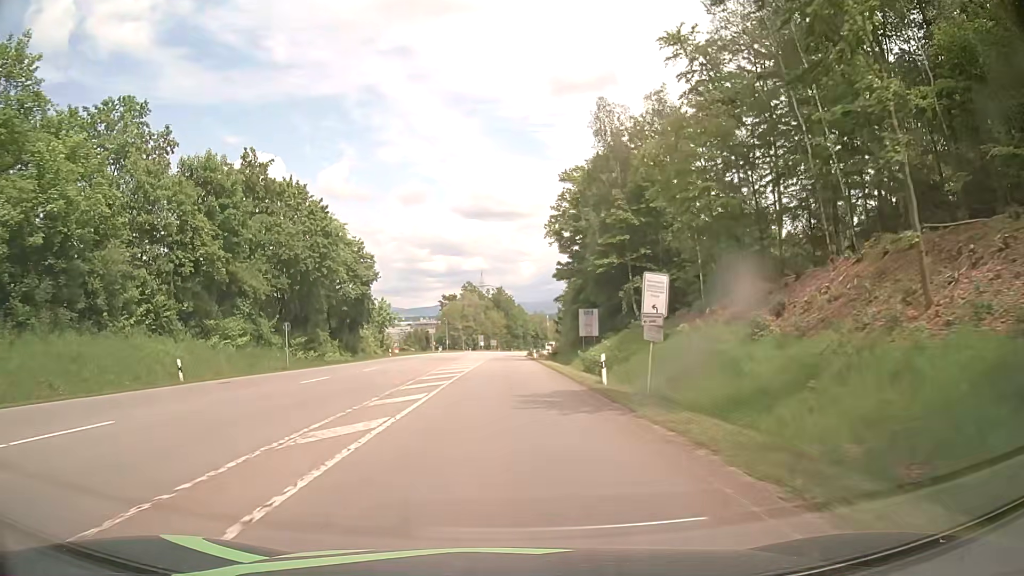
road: secondary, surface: asphalt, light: Day
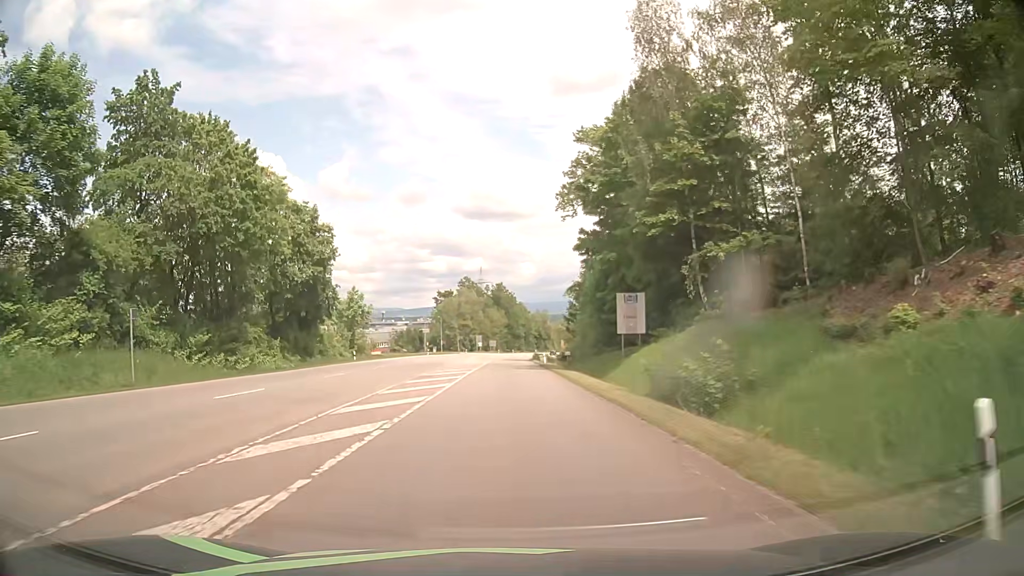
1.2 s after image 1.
(0.0, +18.4) m; 0°
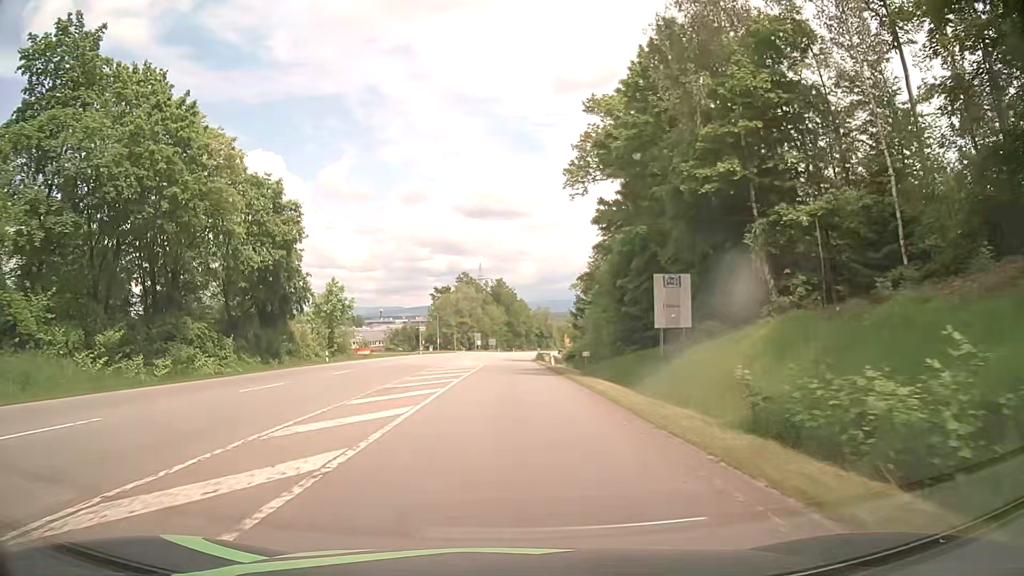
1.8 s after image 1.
(-0.1, +9.2) m; -1°
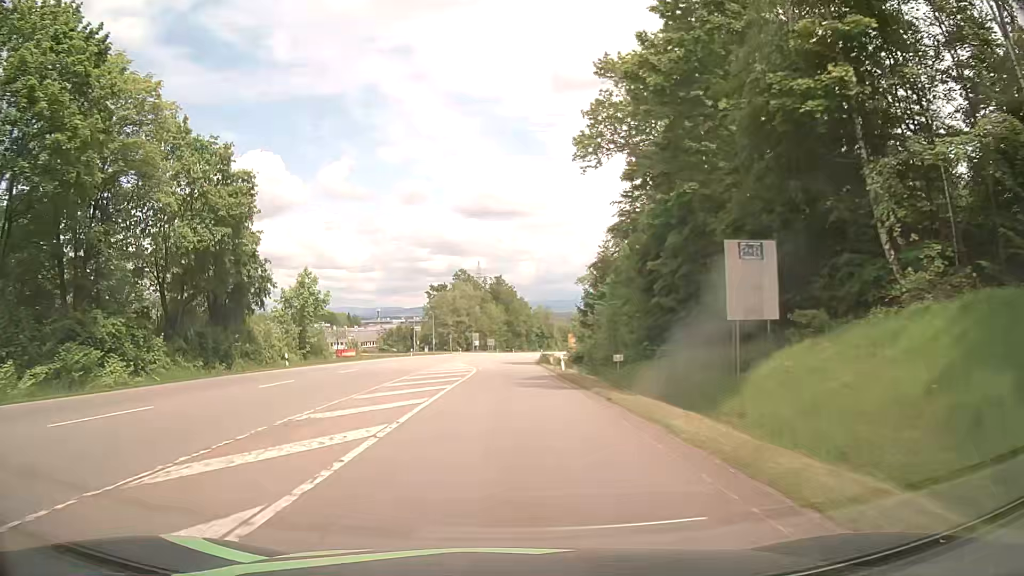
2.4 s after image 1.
(+0.1, +9.2) m; +1°
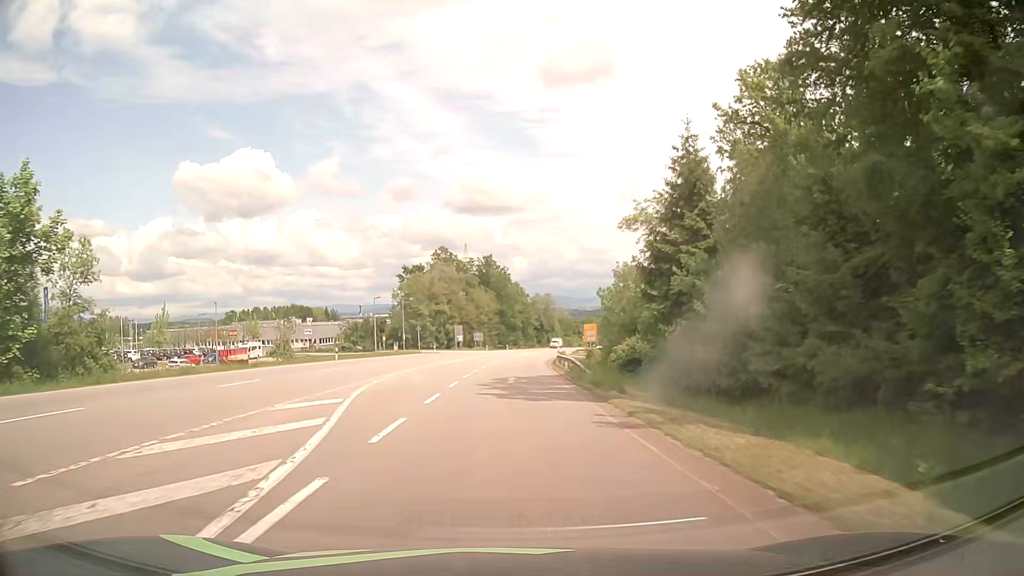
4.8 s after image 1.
(-0.1, +36.7) m; 0°
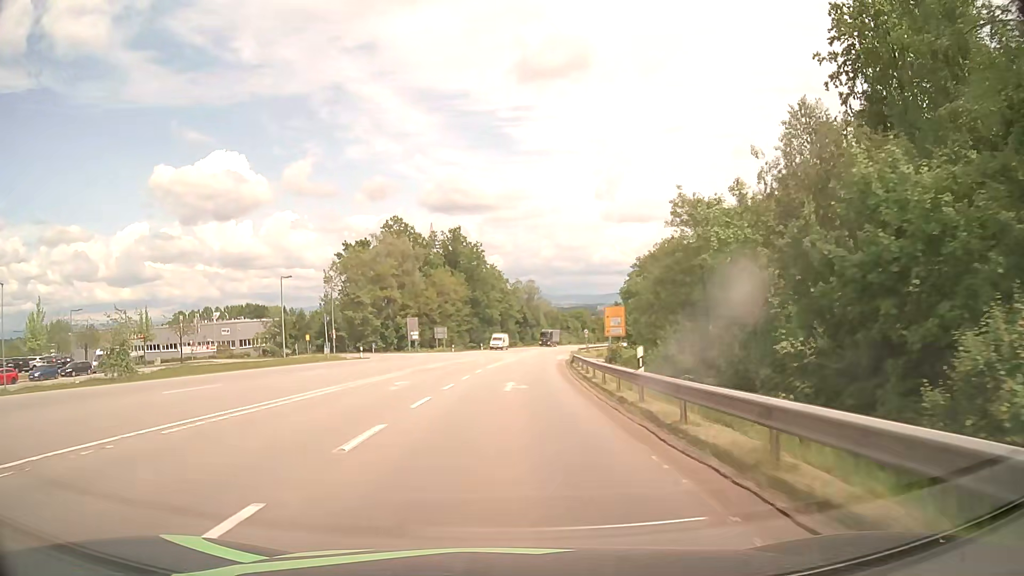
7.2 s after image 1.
(+0.5, +36.7) m; +2°
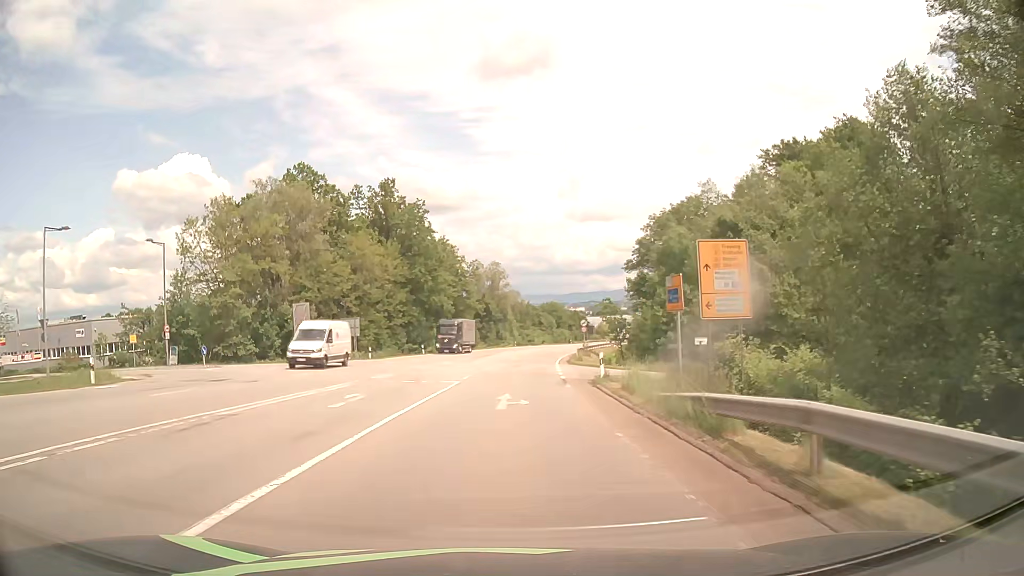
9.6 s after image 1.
(+0.8, +36.7) m; +3°
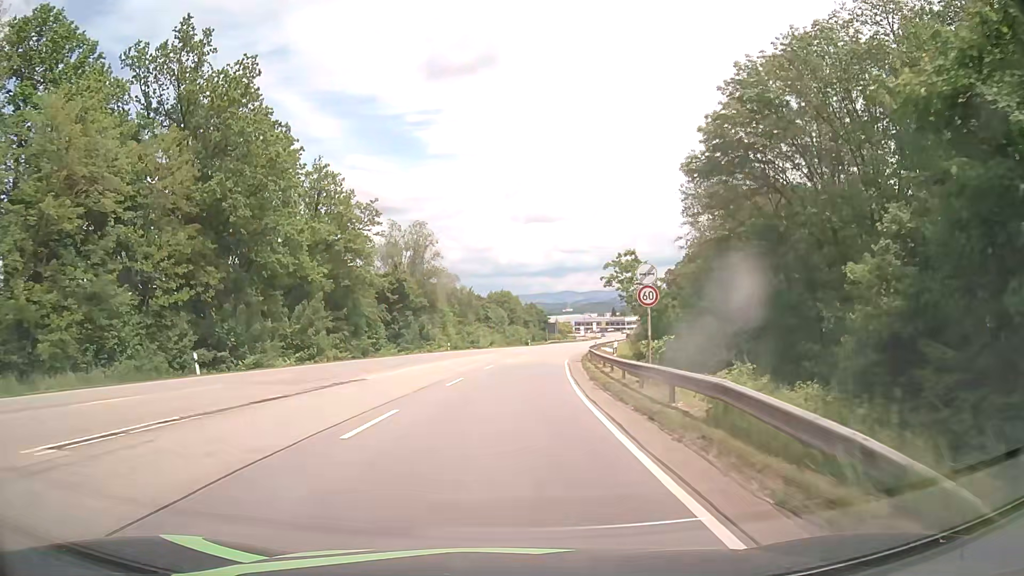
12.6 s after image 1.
(+1.3, +45.6) m; +4°
(0, +10) (0, +20) (+1, +30) (+2, +40) (+3, +50) (+4, +60) (+5, +70) (+7, +80) (+9, +89) (+11, +99) m
